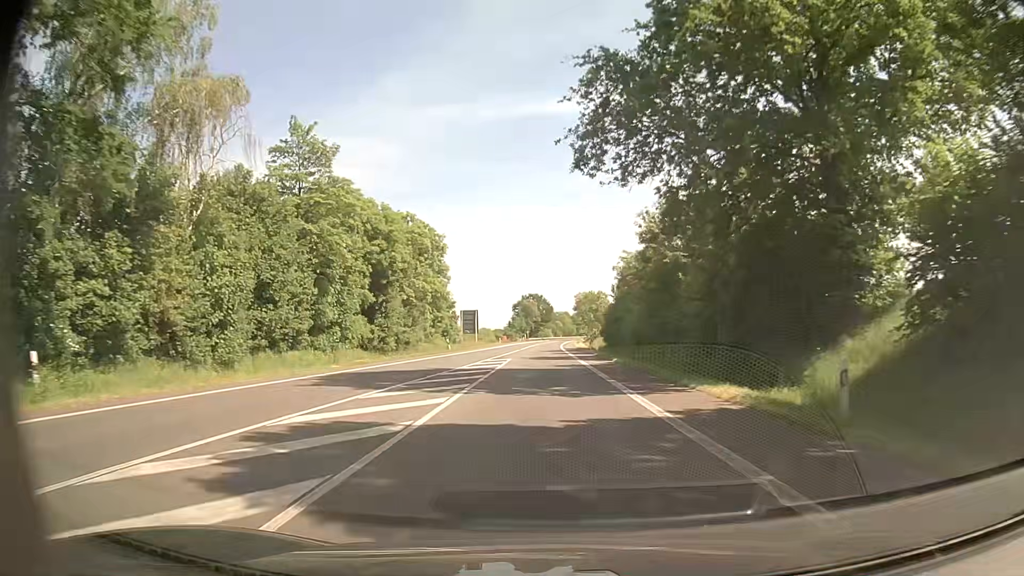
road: primary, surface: asphalt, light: Day
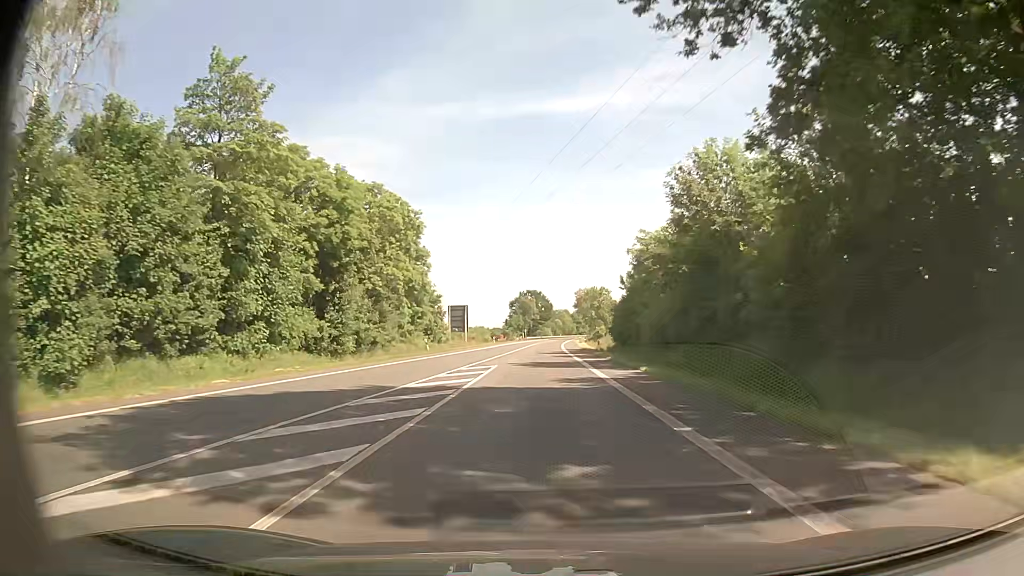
(+0.1, +10.8) m; 0°
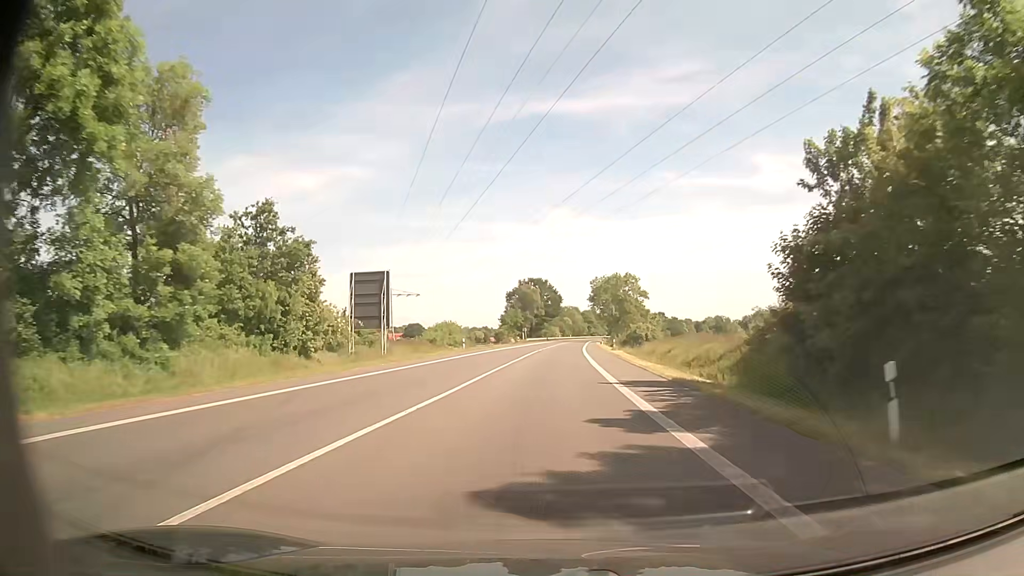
(-0.2, +43.0) m; -1°
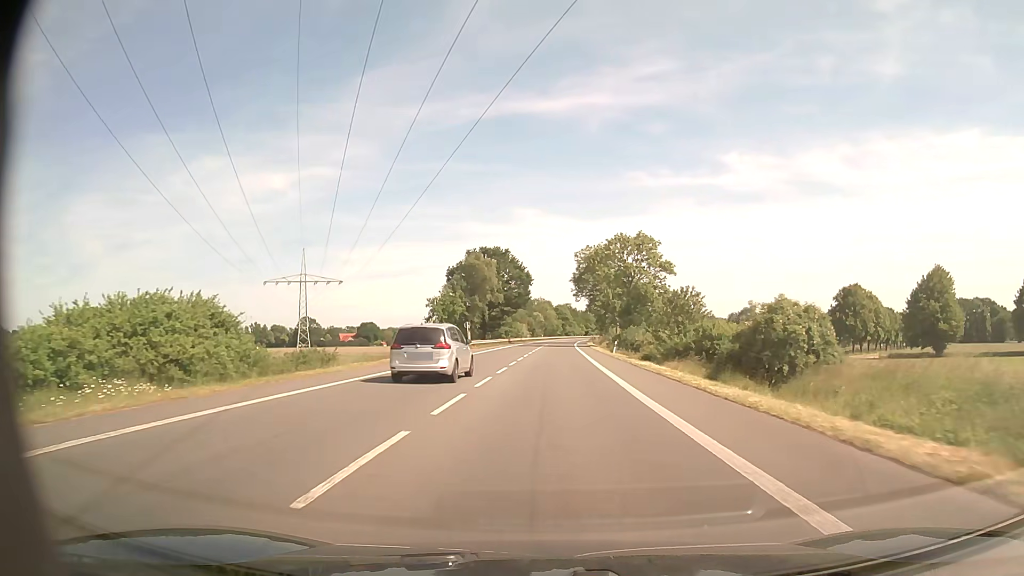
(+1.1, +53.6) m; +3°
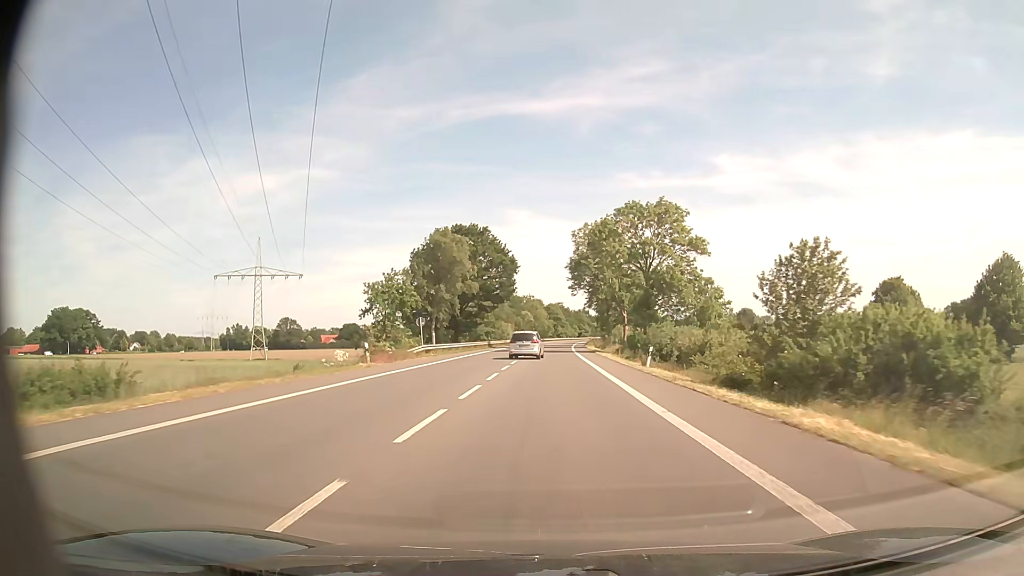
(+0.1, +21.5) m; +1°
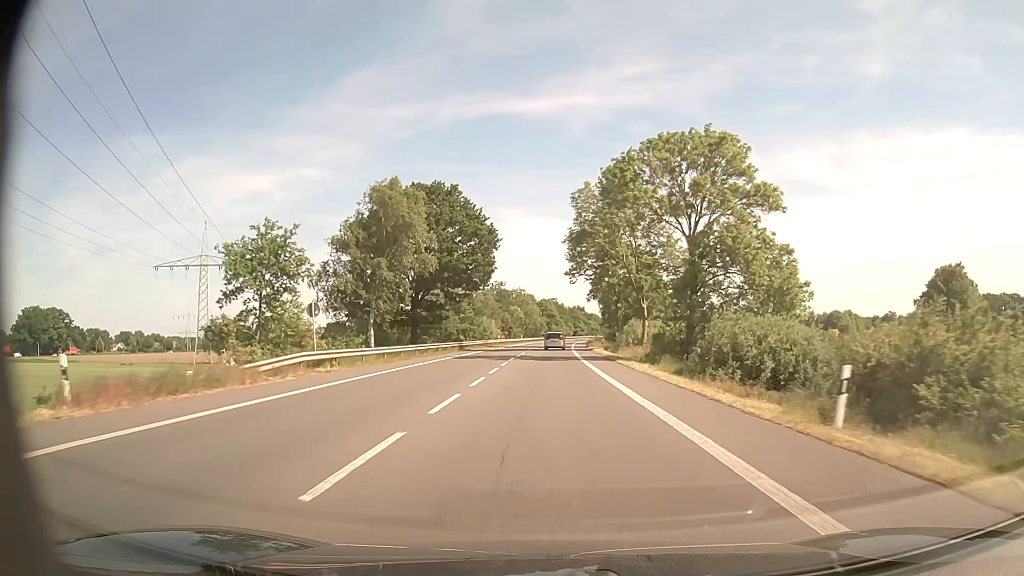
(+0.2, +21.5) m; +1°
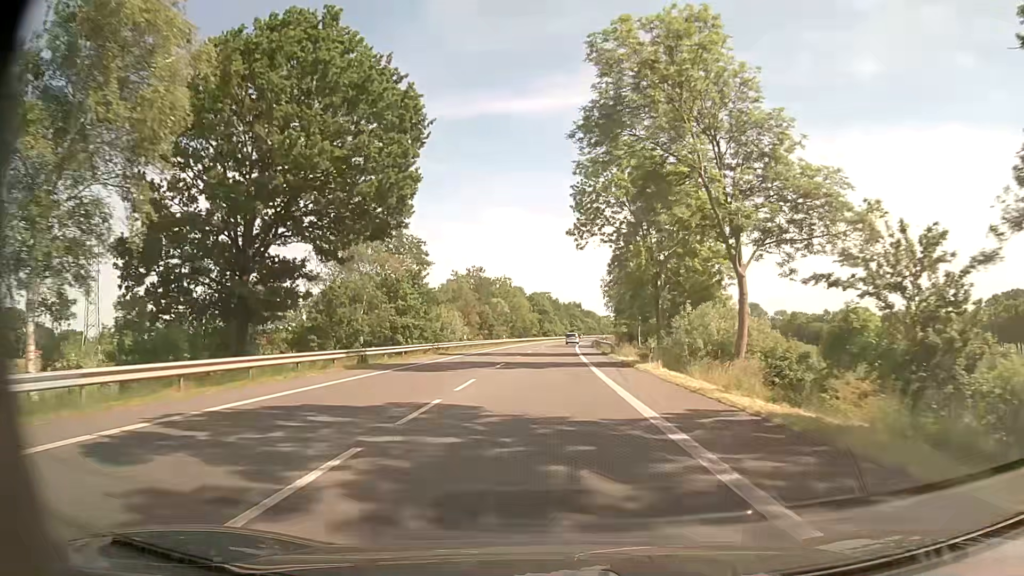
(+0.2, +32.3) m; 0°
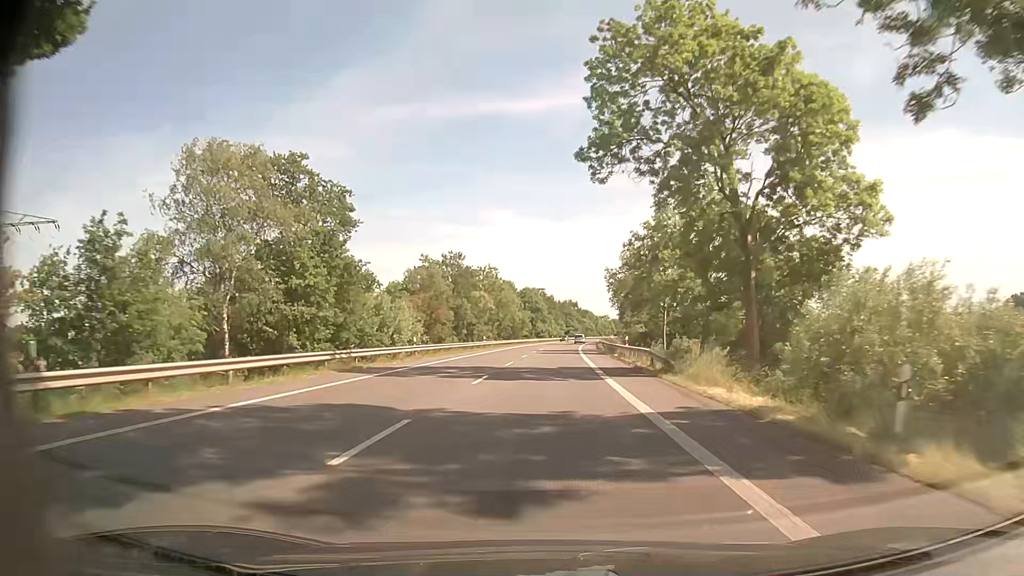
(+0.1, +21.5) m; 0°
(0, +10) (0, +20) (0, +30) (+1, +40) (+1, +50) (+2, +60) (+2, +70) (+3, +80) (+3, +90) (+4, +100) m
